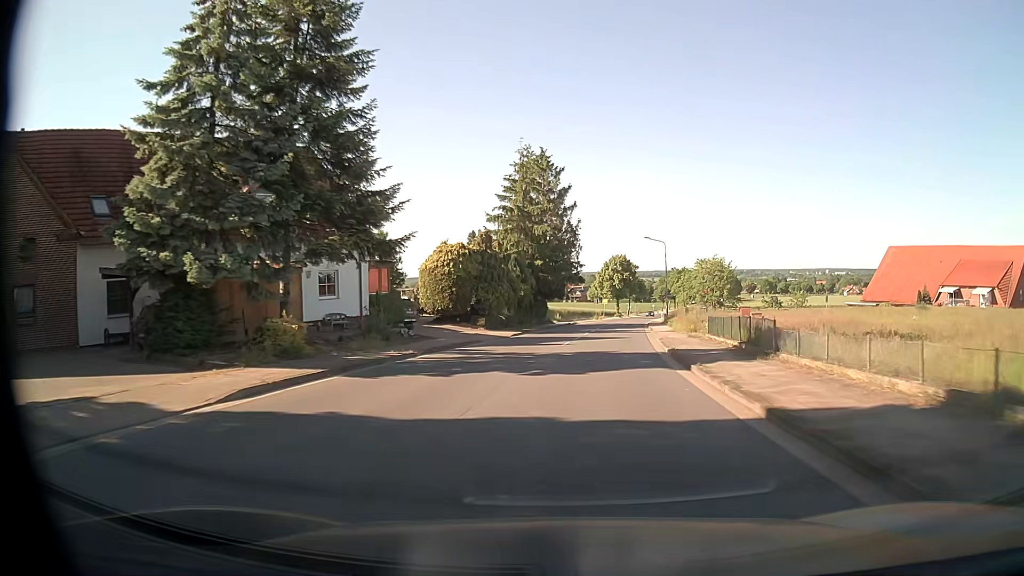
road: tertiary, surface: asphalt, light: Day
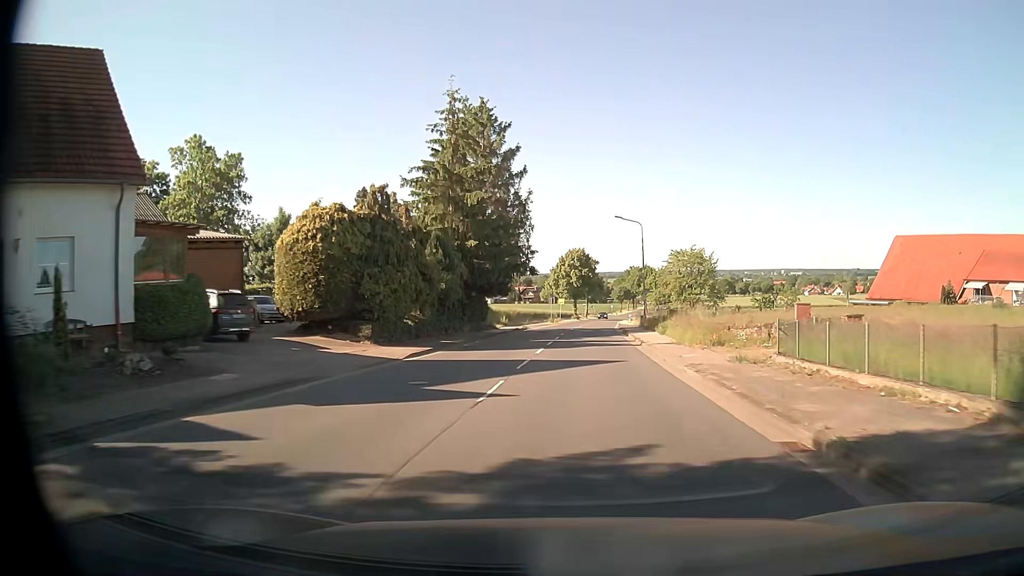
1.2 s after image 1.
(+0.6, +16.1) m; +4°
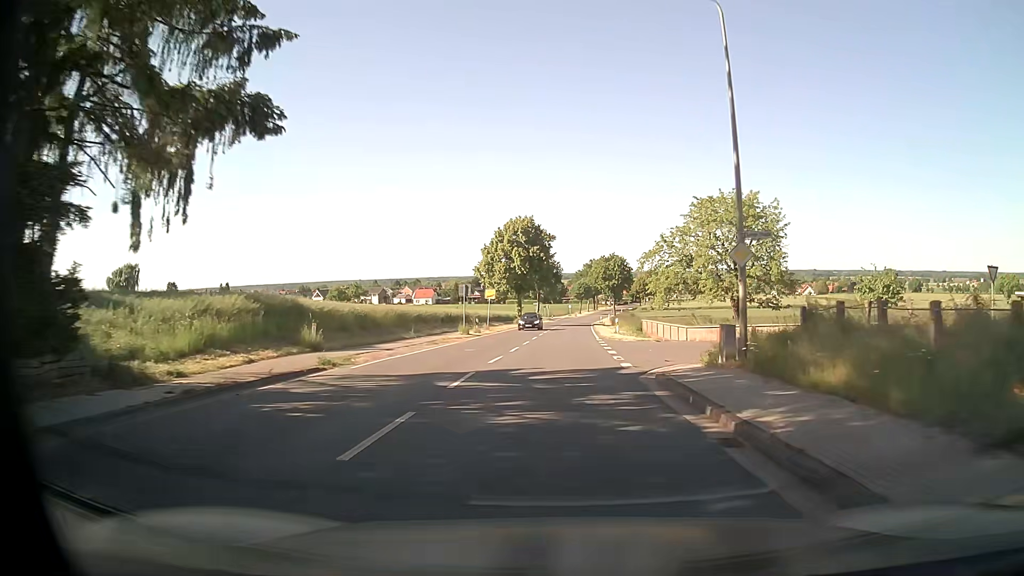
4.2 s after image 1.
(+1.9, +40.2) m; +4°
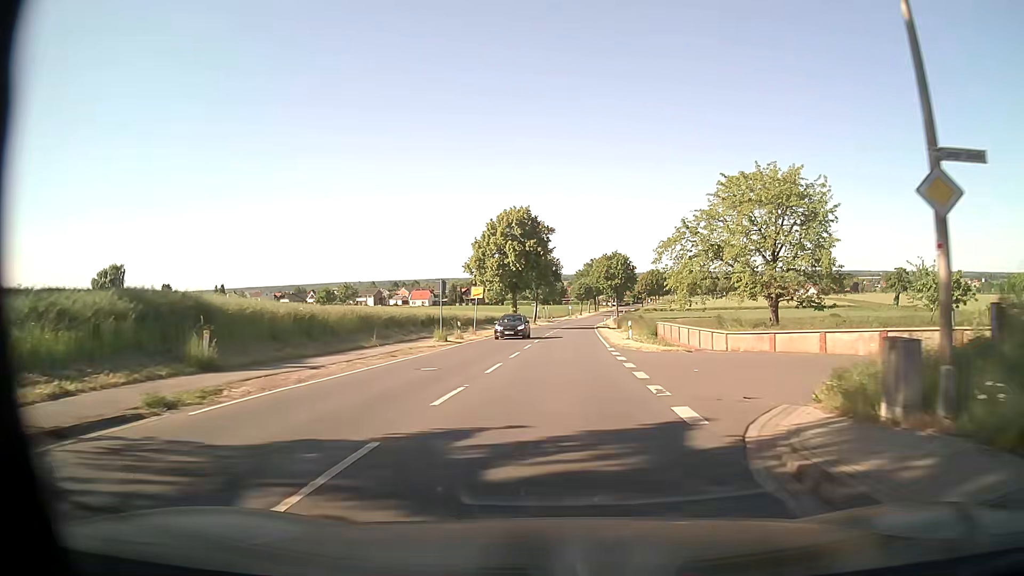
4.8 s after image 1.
(0.0, +8.0) m; 0°
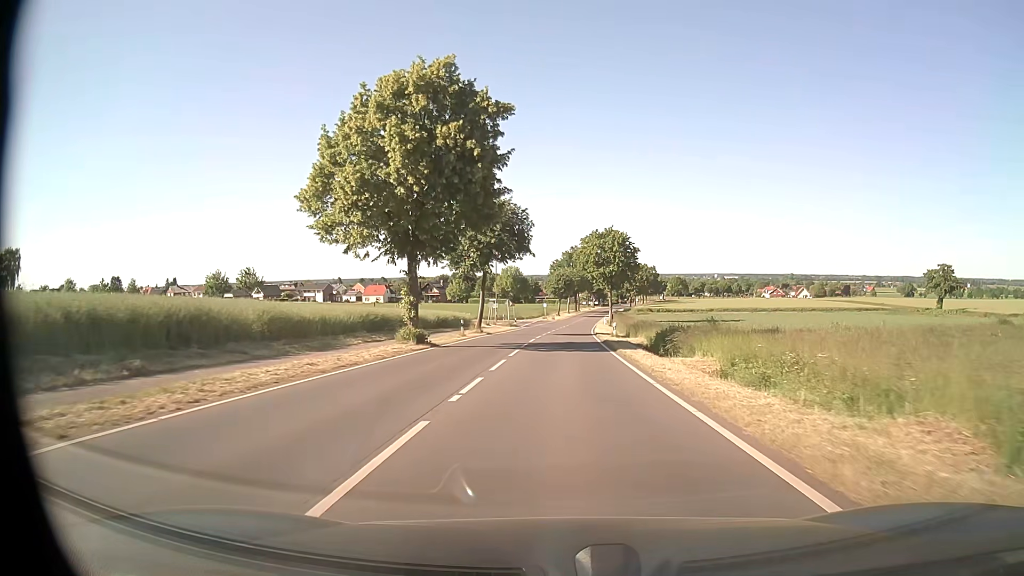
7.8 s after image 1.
(+0.6, +41.0) m; +2°
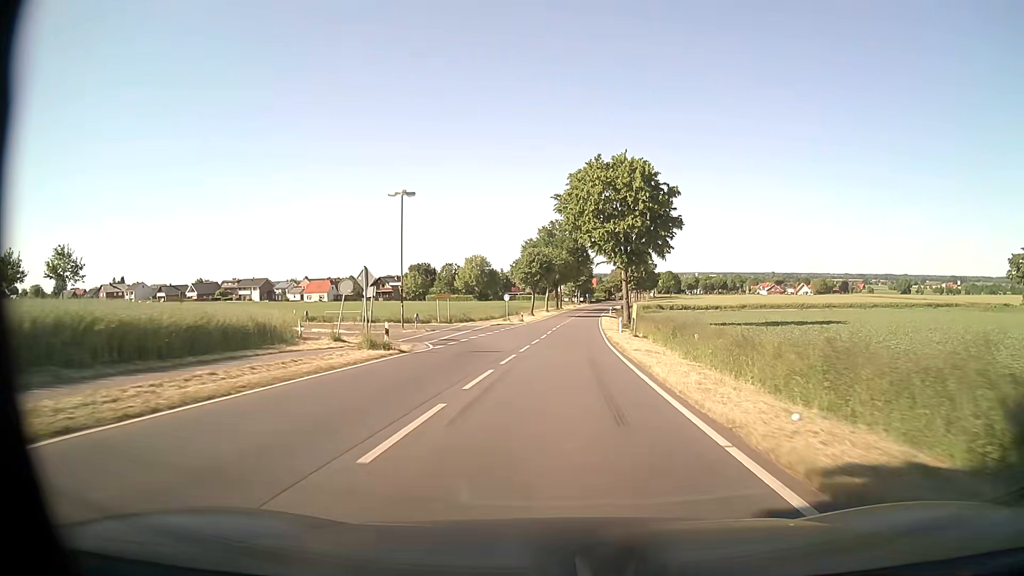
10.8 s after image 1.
(+0.7, +47.5) m; +1°
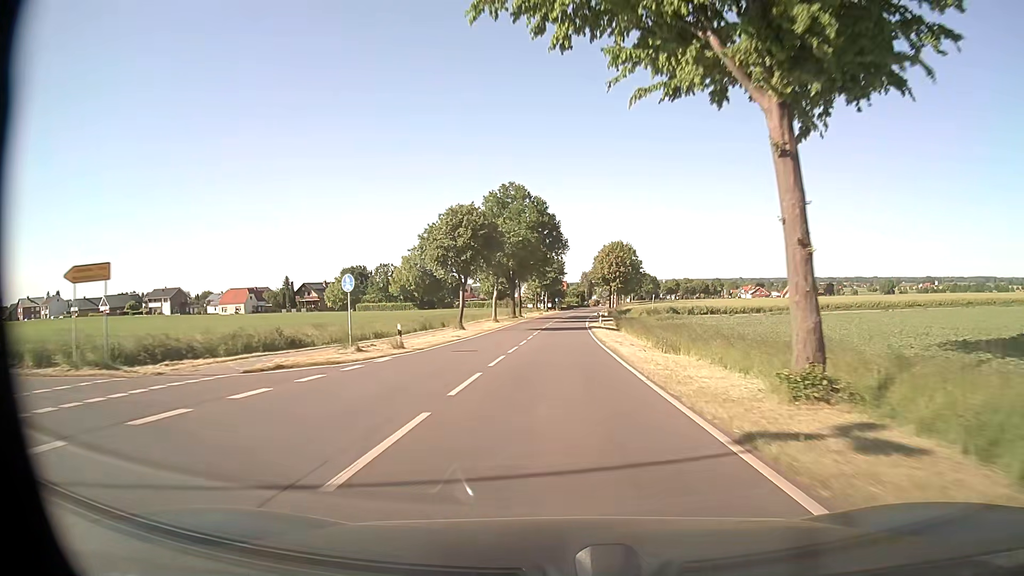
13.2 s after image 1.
(+1.3, +43.9) m; +3°
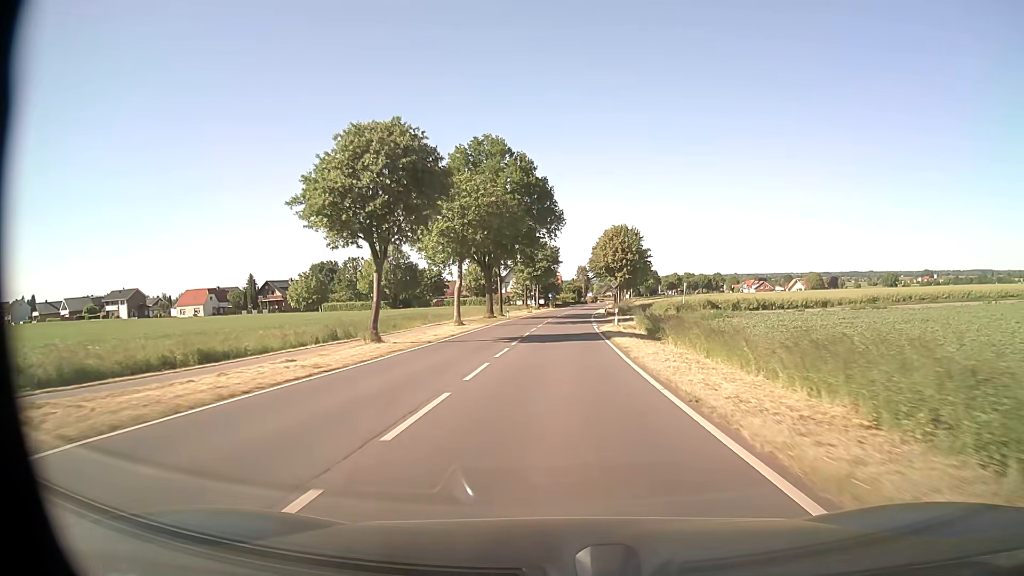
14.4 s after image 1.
(+0.1, +22.3) m; 0°
(0, +10) (0, +20) (0, +30) (0, +40) (+1, +50) (+1, +60) (+2, +70) (+2, +80) (+3, +90) (+4, +100) m
